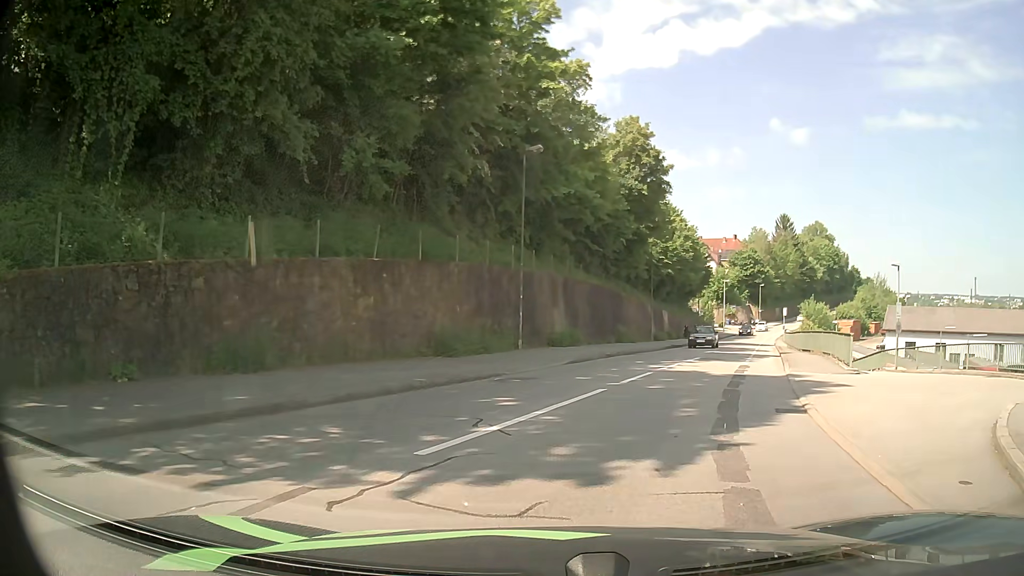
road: residential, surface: asphalt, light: Day
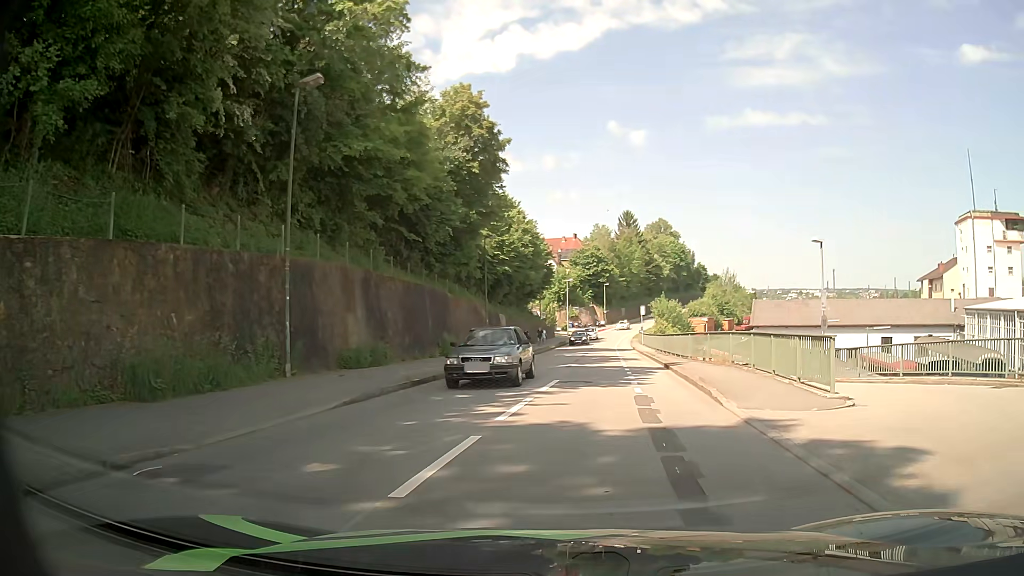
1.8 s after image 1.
(+0.8, +8.8) m; +13°
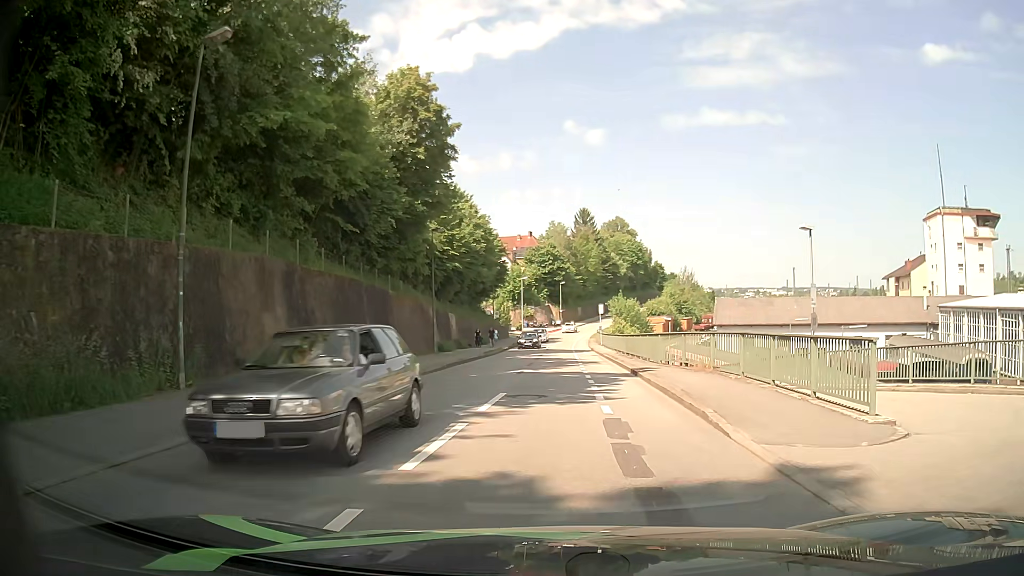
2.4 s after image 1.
(+0.1, +3.3) m; +2°
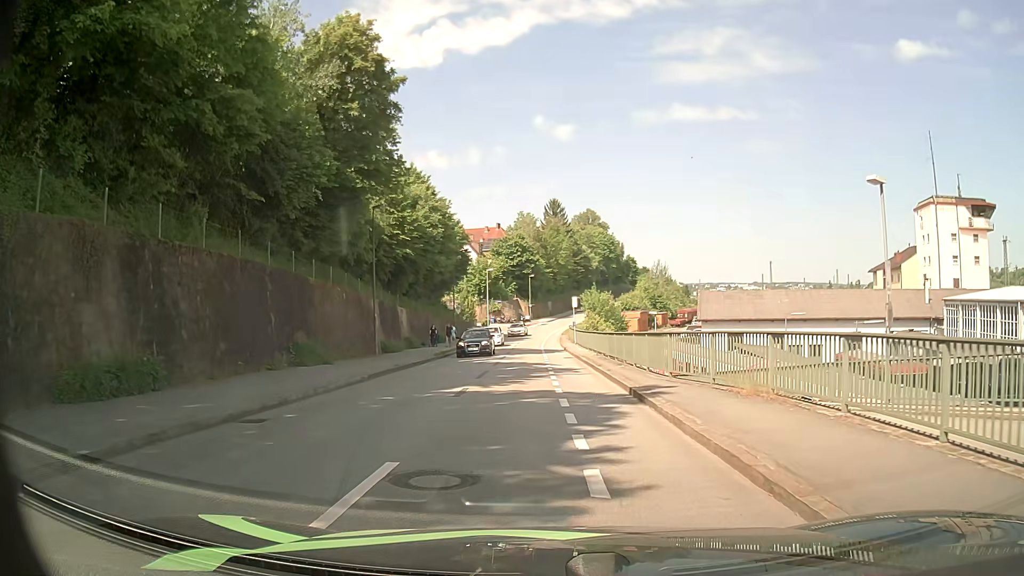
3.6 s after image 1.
(+0.4, +7.2) m; +4°
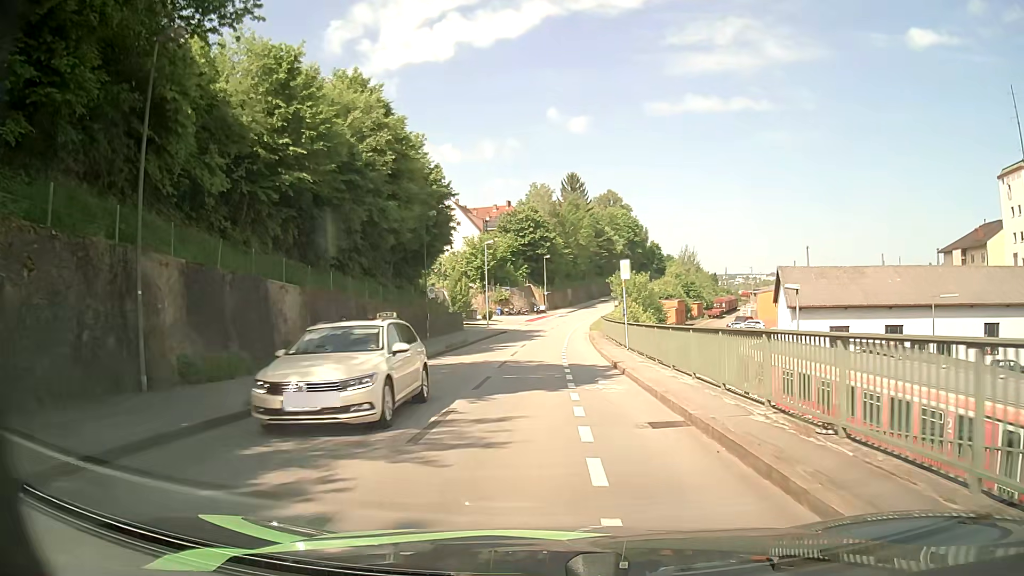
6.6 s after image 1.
(-0.3, +22.8) m; -2°
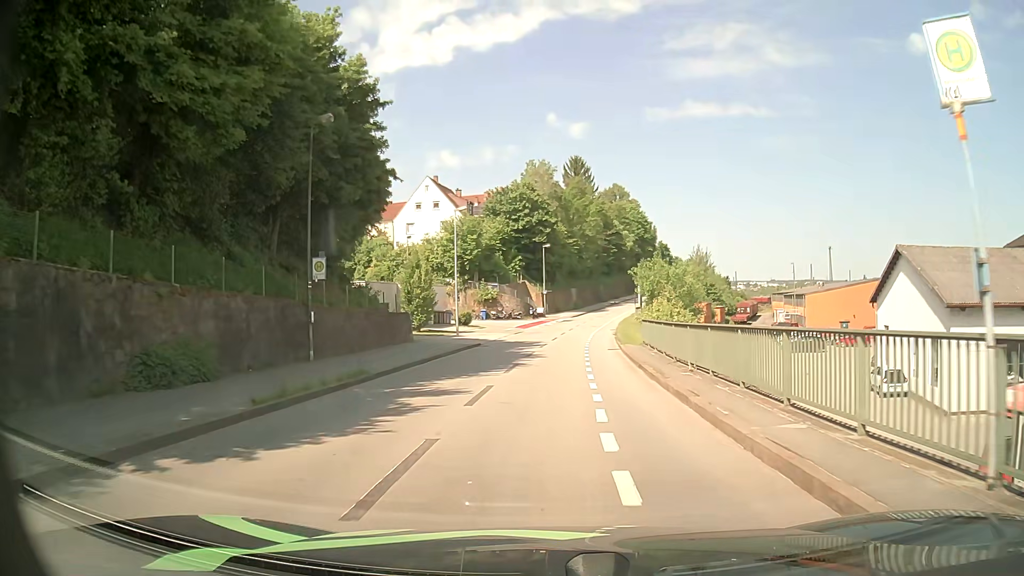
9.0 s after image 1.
(0.0, +20.9) m; 0°
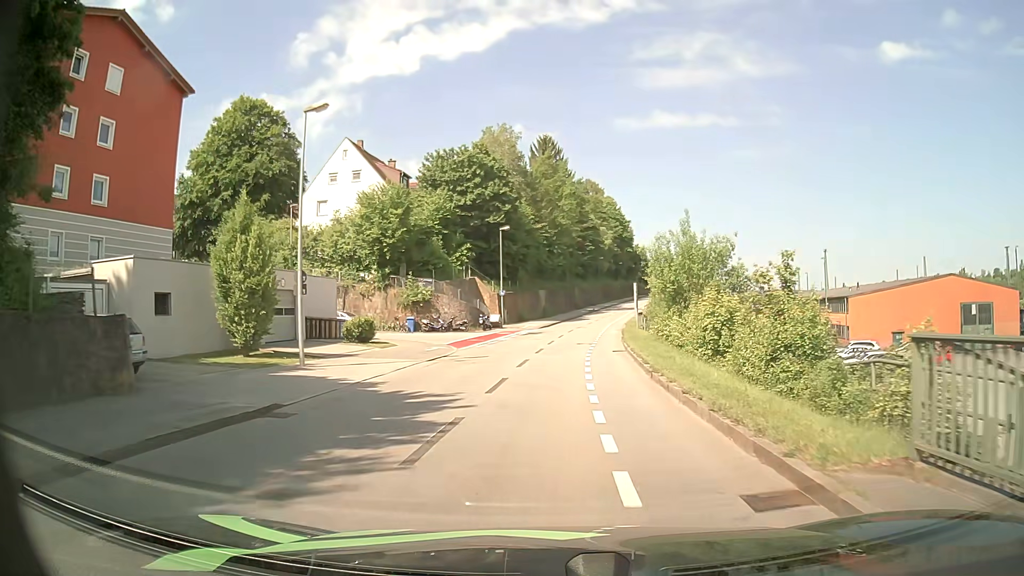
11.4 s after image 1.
(+0.5, +22.4) m; +3°
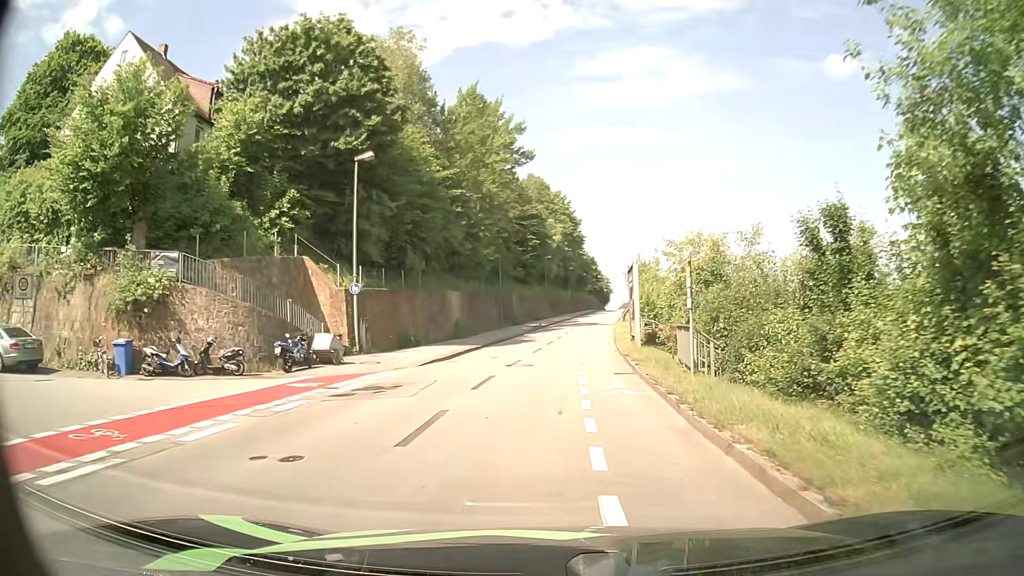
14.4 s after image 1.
(+1.2, +29.0) m; +5°
(0, +10) (0, +20) (+1, +30) (+2, +40) (+2, +50) (+4, +60) (+5, +70) (+6, +80) (+7, +90) (+8, +100) m
